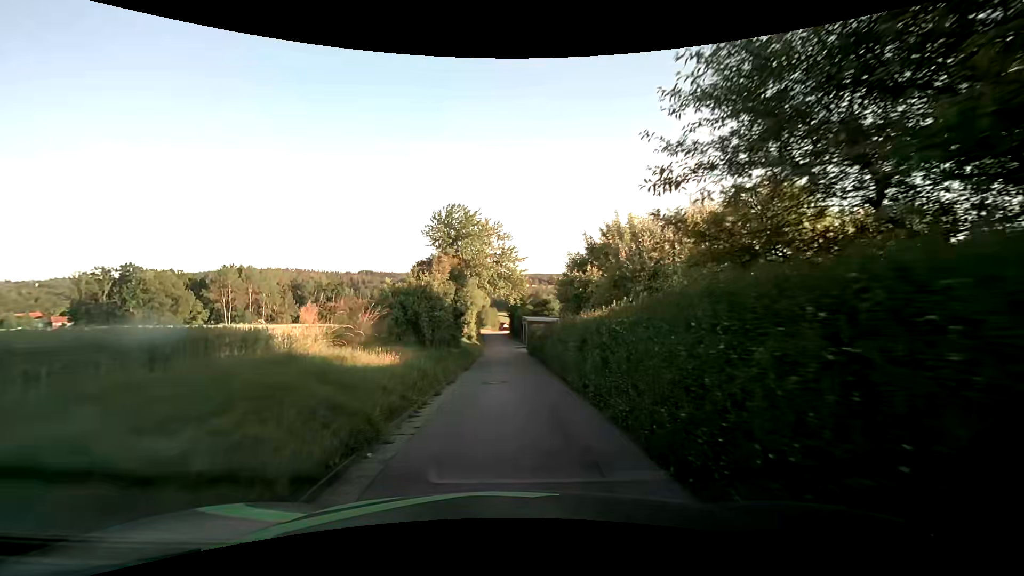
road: unclassified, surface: asphalt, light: Day
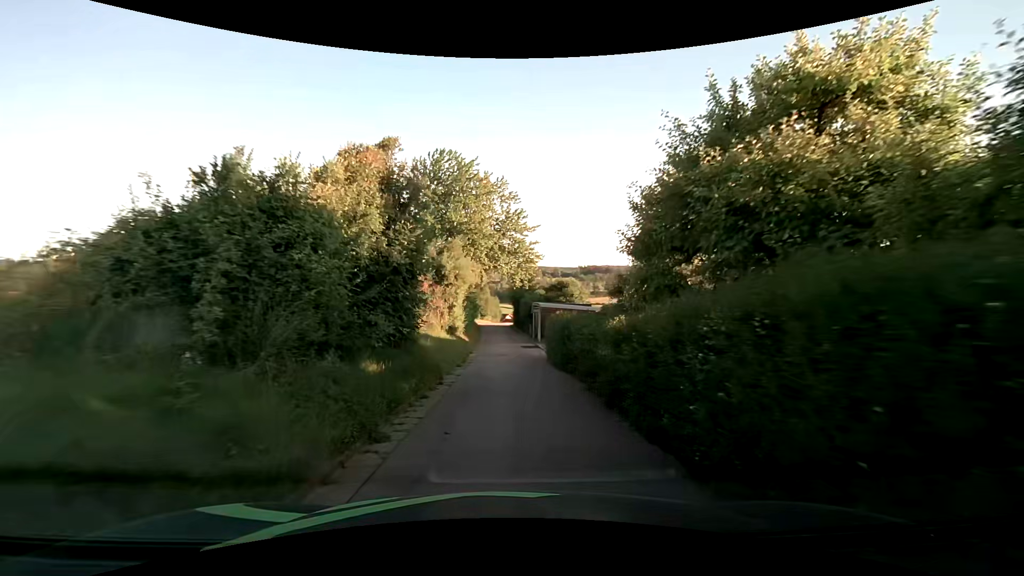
(-0.2, +13.6) m; -1°
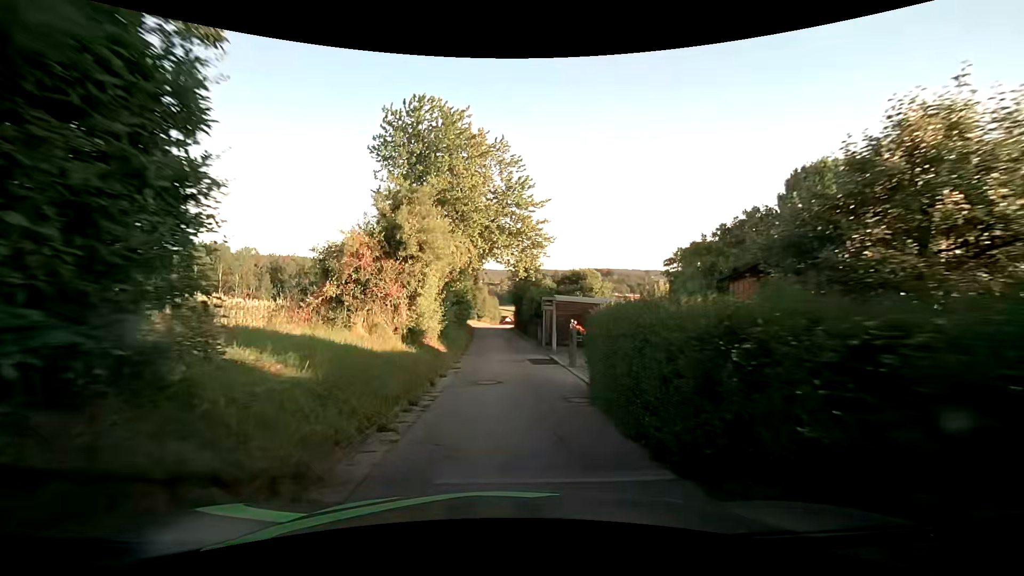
(0.0, +9.6) m; 0°
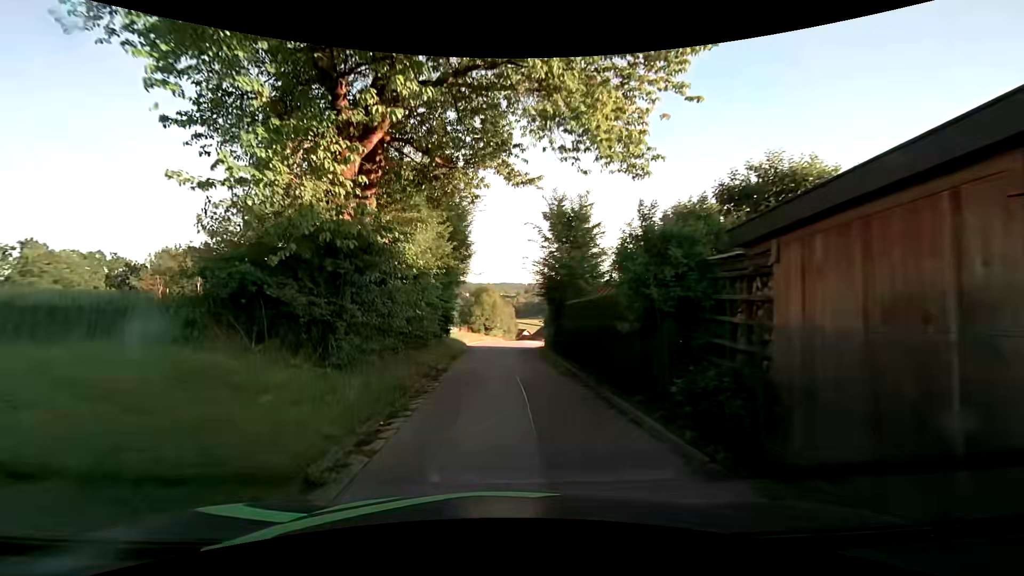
(-0.2, +23.8) m; -2°
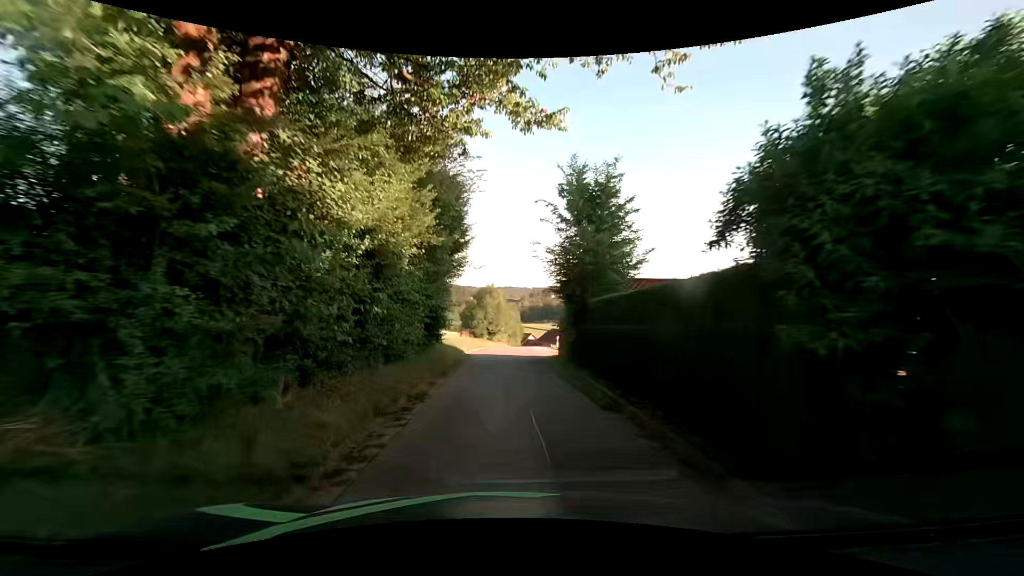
(0.0, +4.6) m; -1°
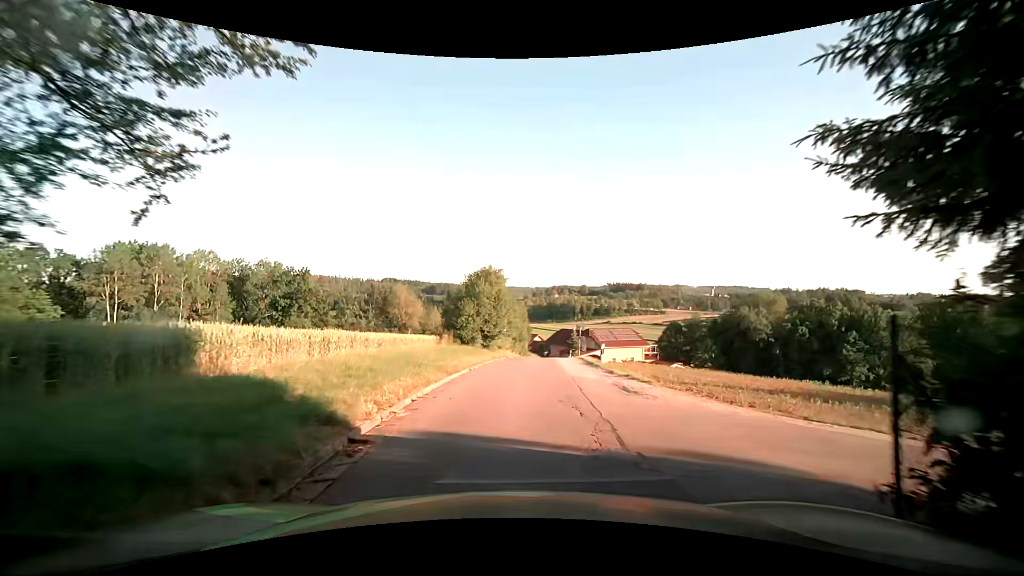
(0.0, +18.2) m; 0°
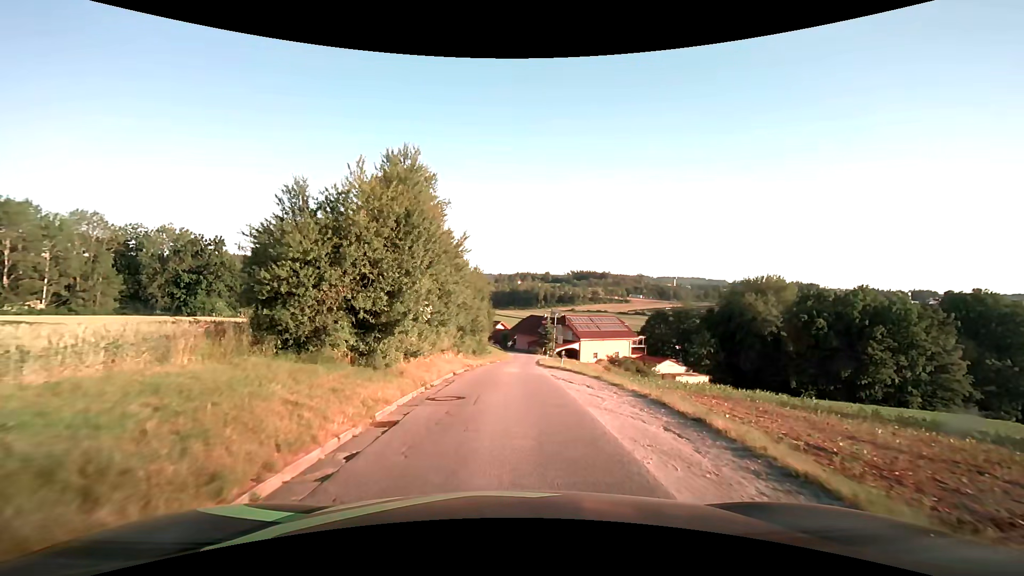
(+0.8, +22.9) m; +4°
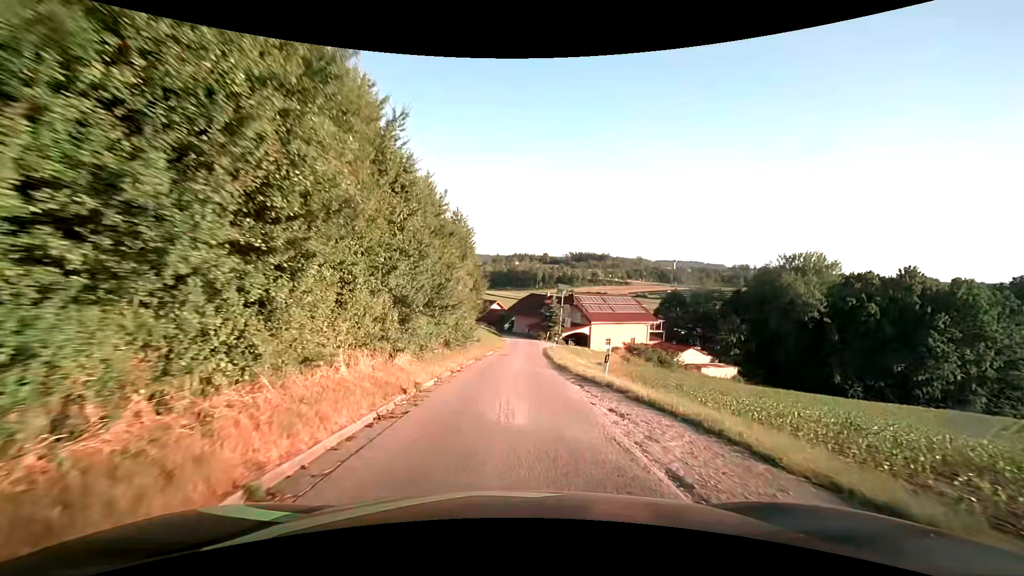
(0.0, +13.9) m; 0°
(0, +10) (0, +20) (+1, +30) (+2, +40) (+2, +50) (+2, +60) (+2, +70) (0, +80) (-4, +89) (-8, +98) m
